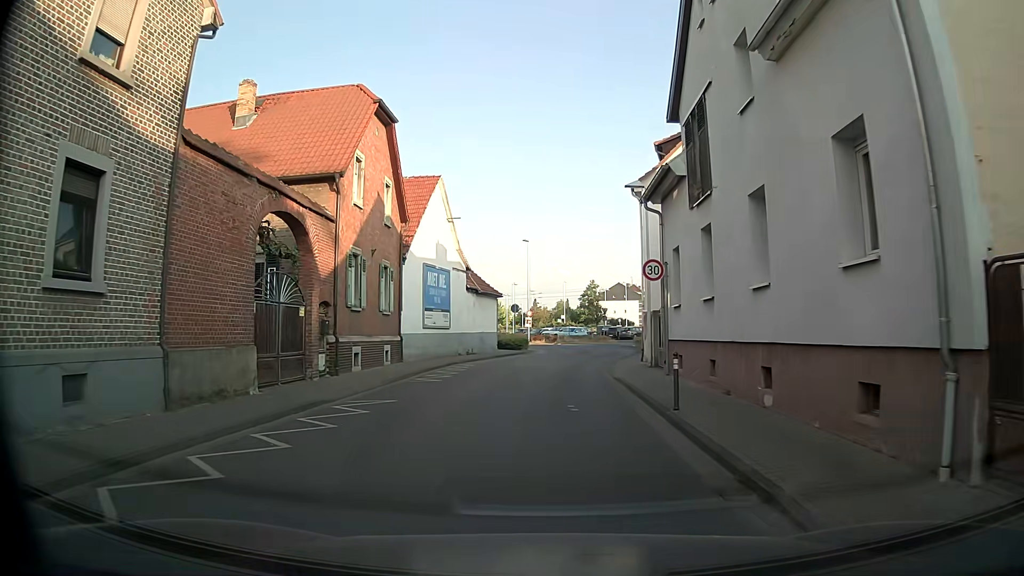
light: Day
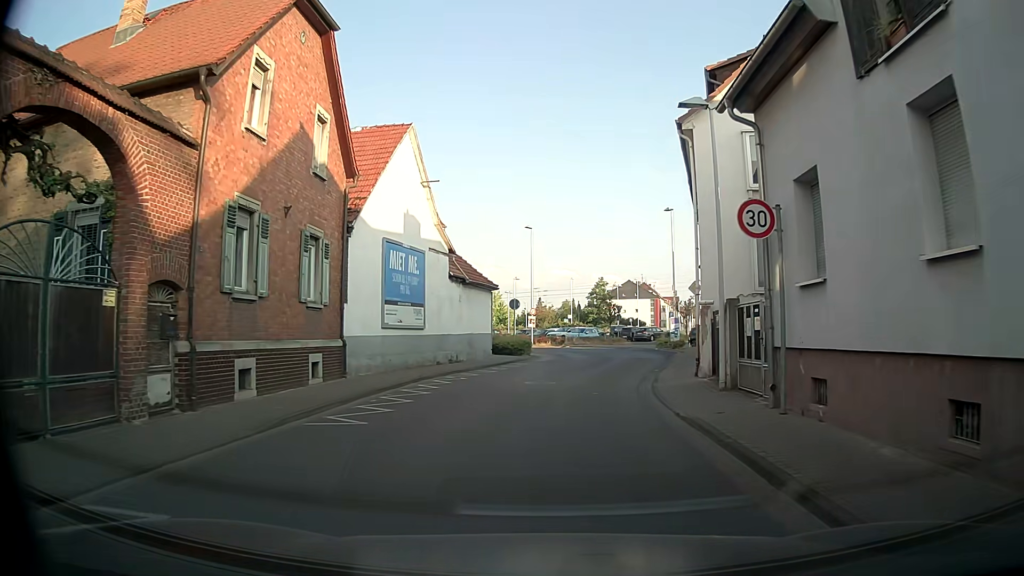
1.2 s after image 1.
(-0.3, +8.6) m; -2°
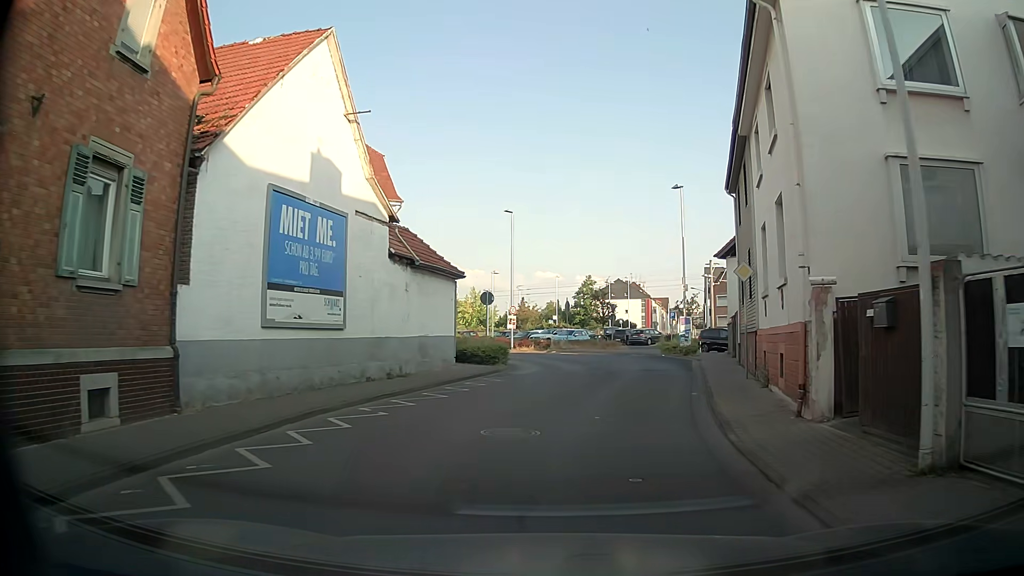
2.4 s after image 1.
(+0.1, +8.4) m; +1°
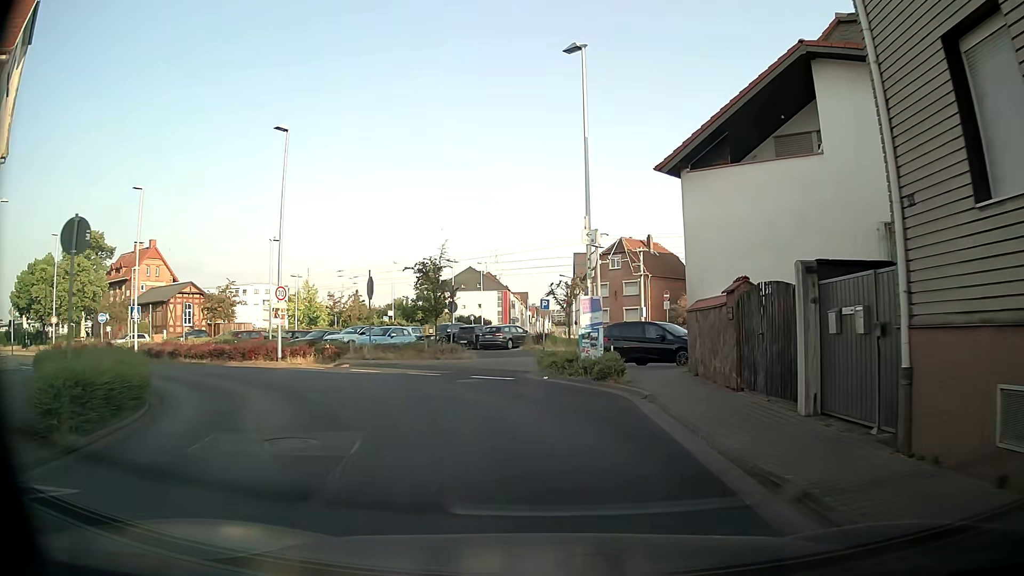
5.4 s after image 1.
(+2.7, +19.6) m; +9°
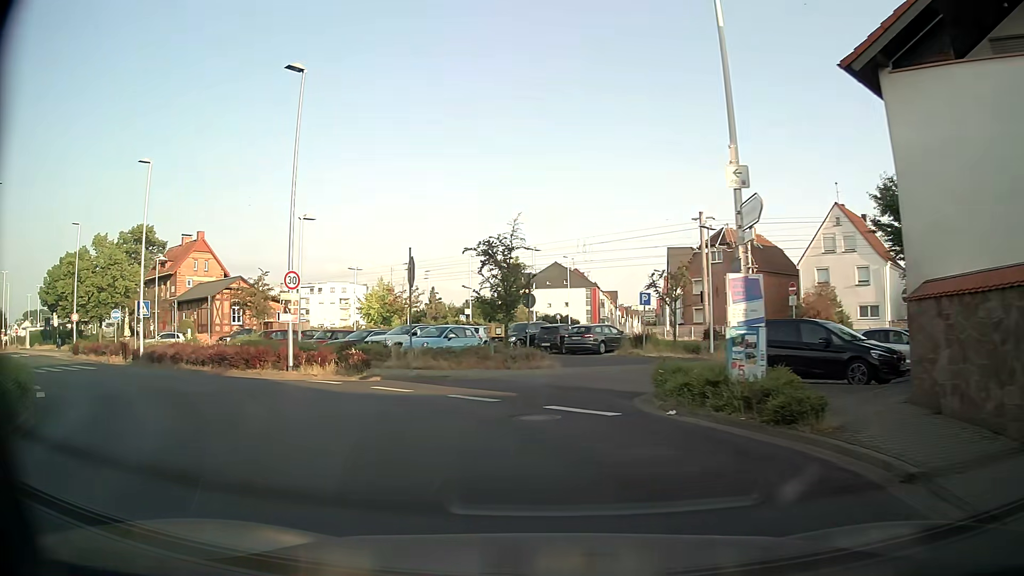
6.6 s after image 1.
(0.0, +7.4) m; -4°
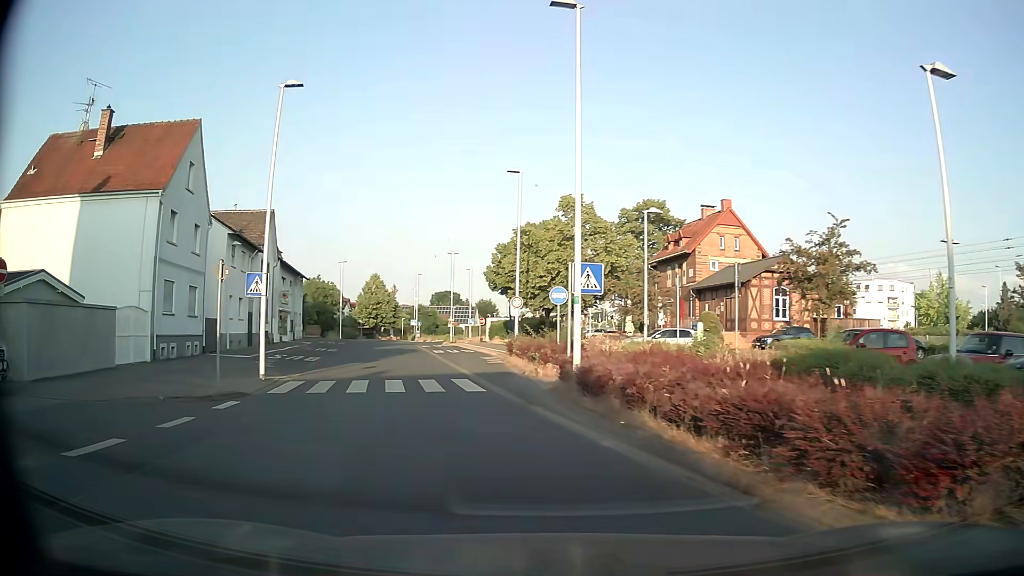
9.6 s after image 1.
(-6.7, +15.8) m; -45°
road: tertiary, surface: asphalt
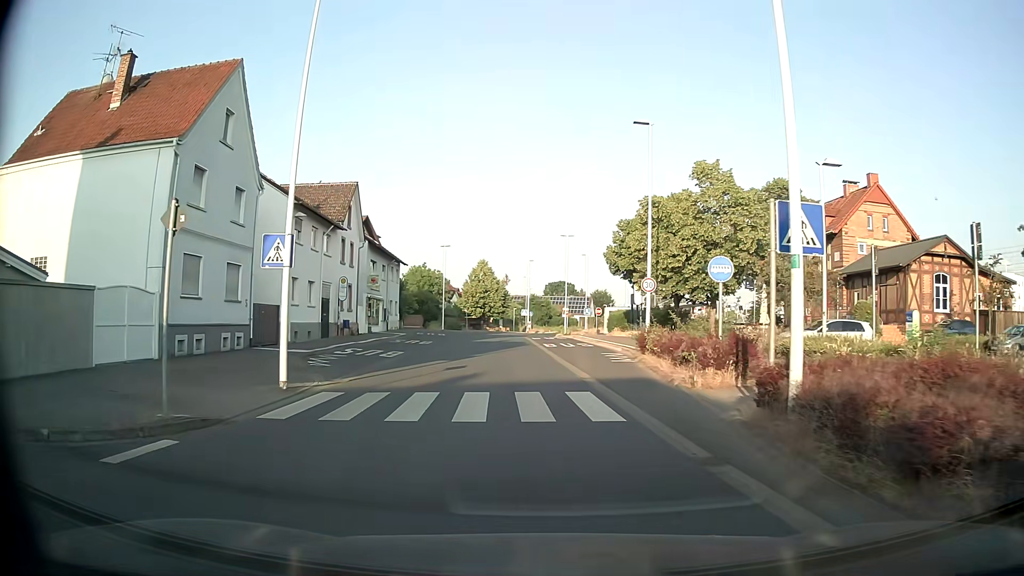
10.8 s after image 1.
(-0.7, +7.1) m; -10°
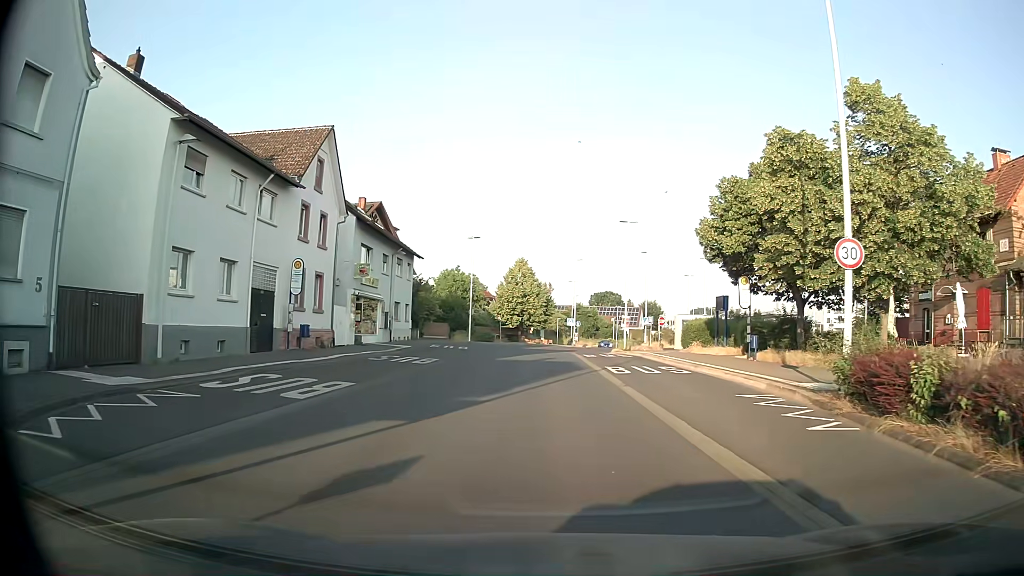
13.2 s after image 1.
(-0.6, +15.1) m; -4°
(0, +10) (0, +20) (0, +30) (+1, +40) (+2, +50) (+4, +60) (+8, +69) (+11, +79) (+11, +88) (+11, +98) m
